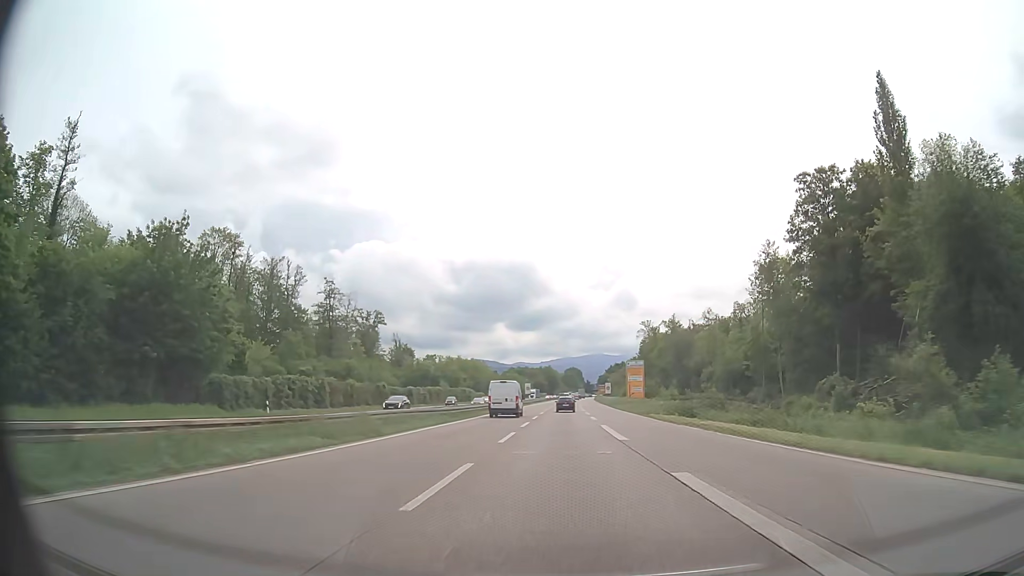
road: trunk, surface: asphalt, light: Day
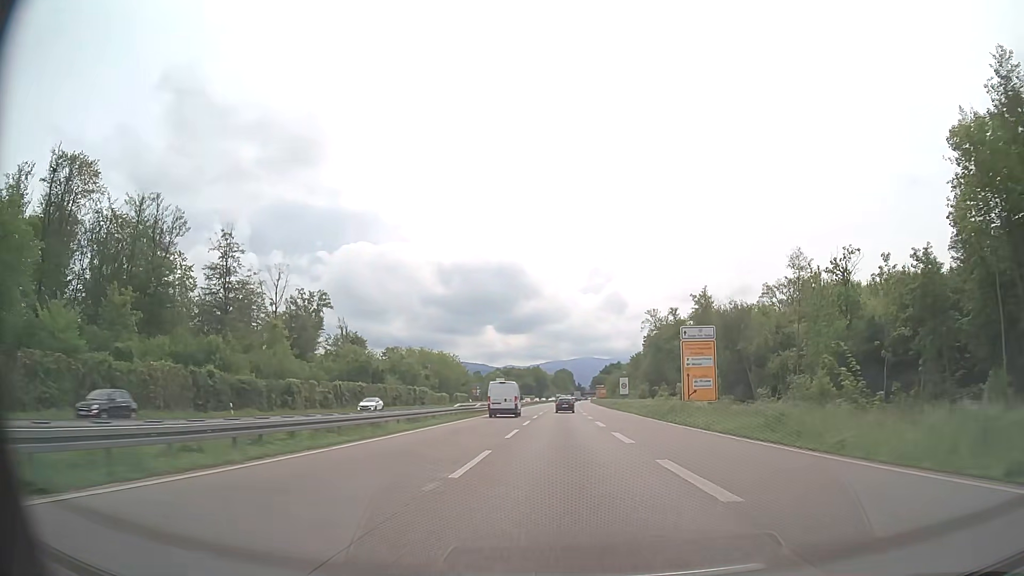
(+0.3, +45.4) m; +1°
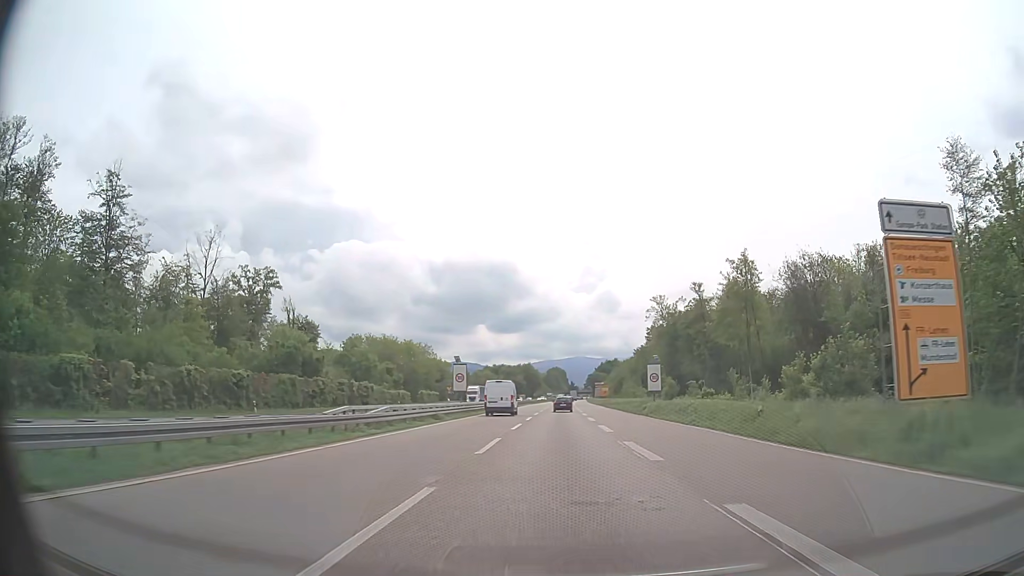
(+0.1, +30.4) m; +1°
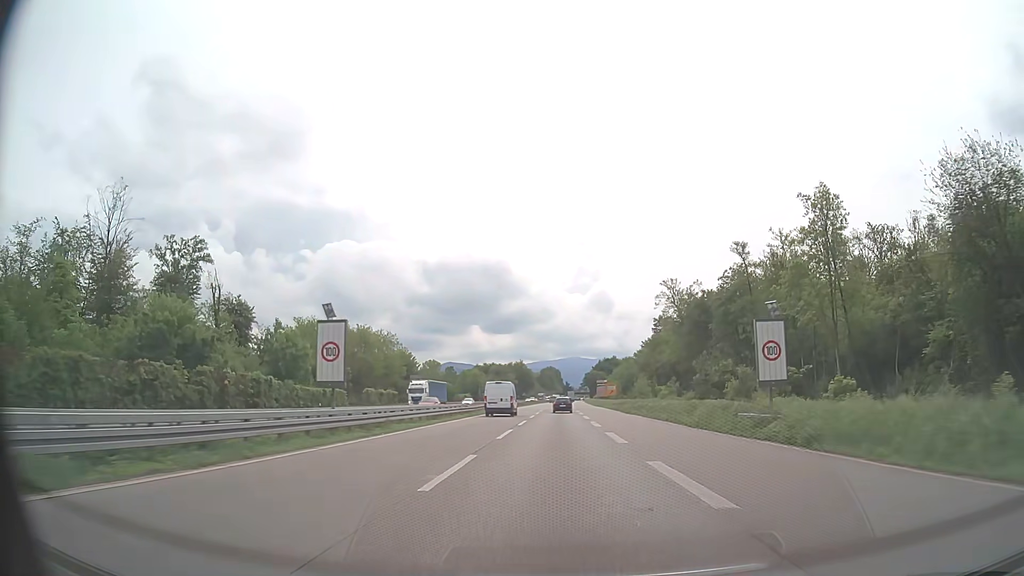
(+0.1, +30.3) m; 0°
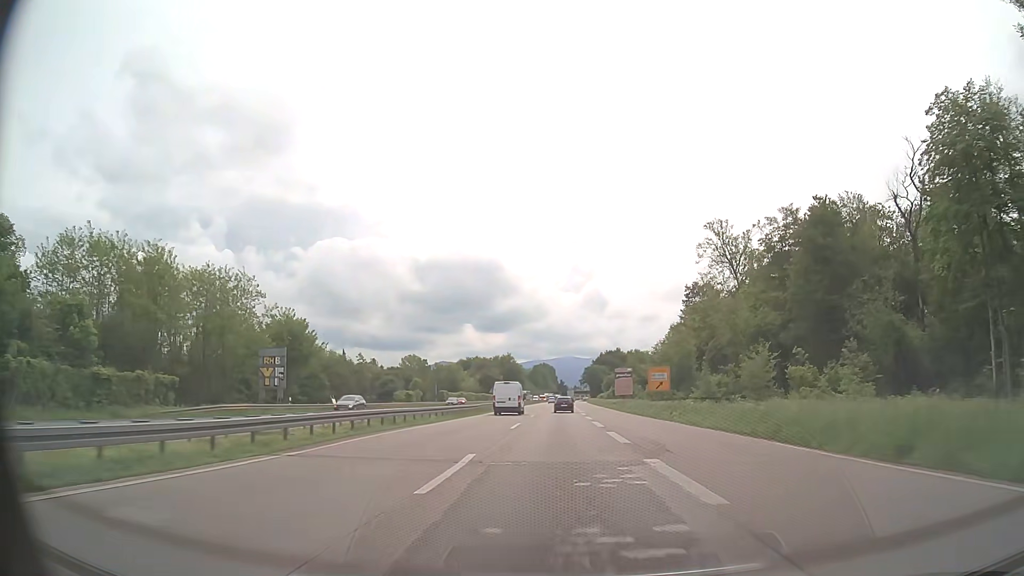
(+0.3, +59.6) m; +1°
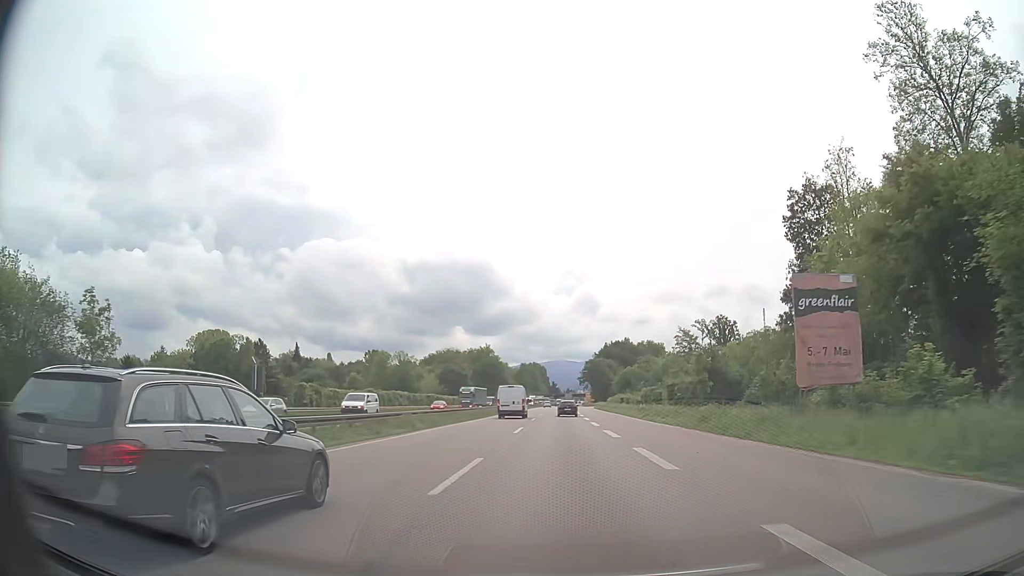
(+0.4, +74.2) m; +1°
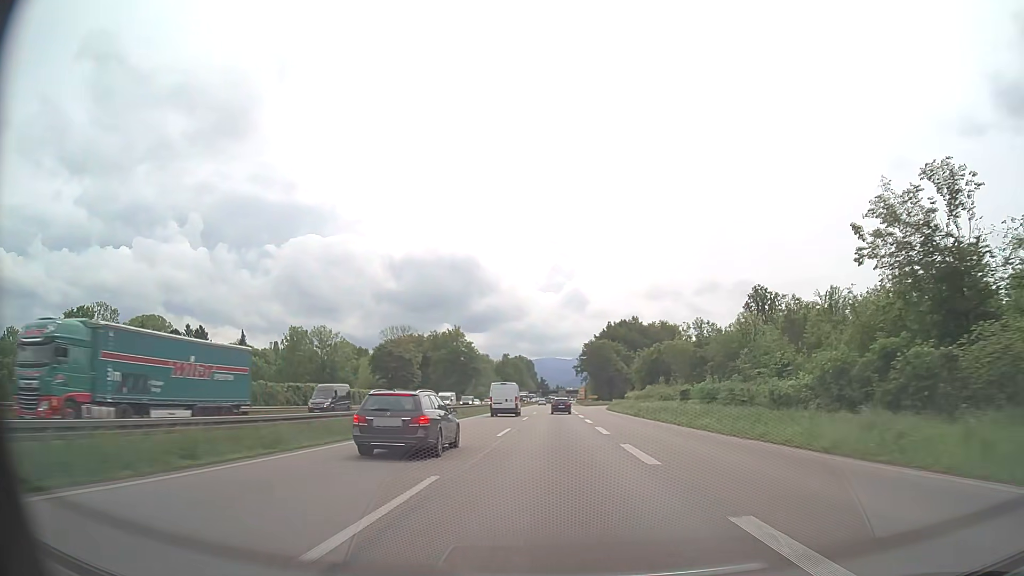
(+0.6, +59.7) m; +1°
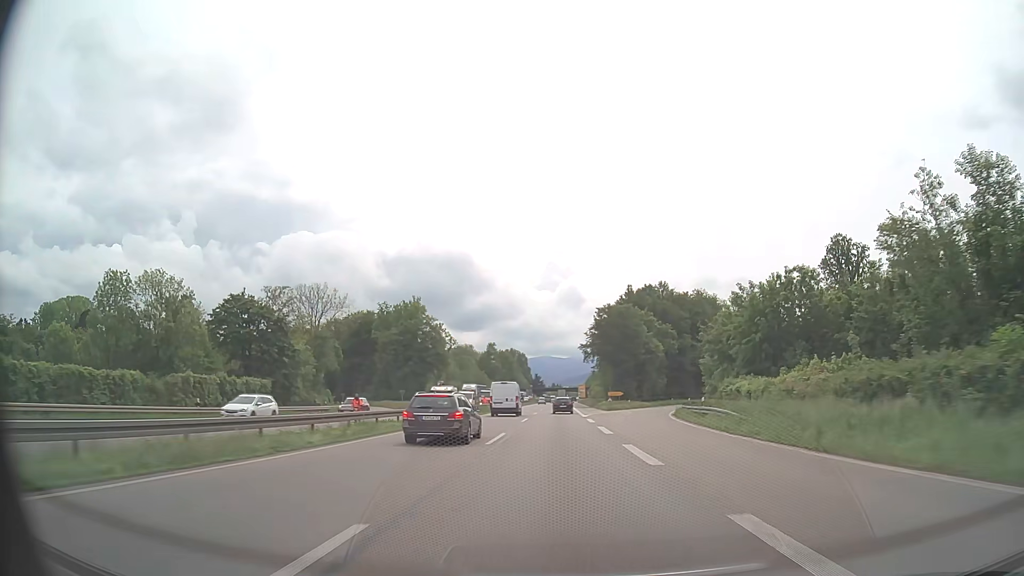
(+0.2, +60.1) m; 0°
(0, +10) (0, +20) (0, +30) (0, +40) (0, +50) (0, +60) (0, +70) (0, +80) (0, +90) (+1, +100) m
